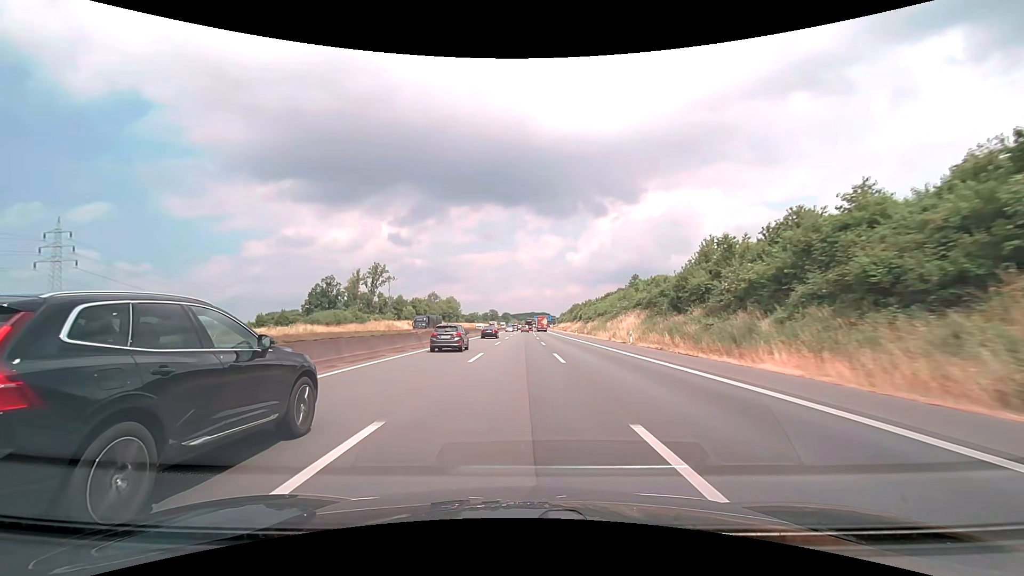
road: motorway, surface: asphalt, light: Day
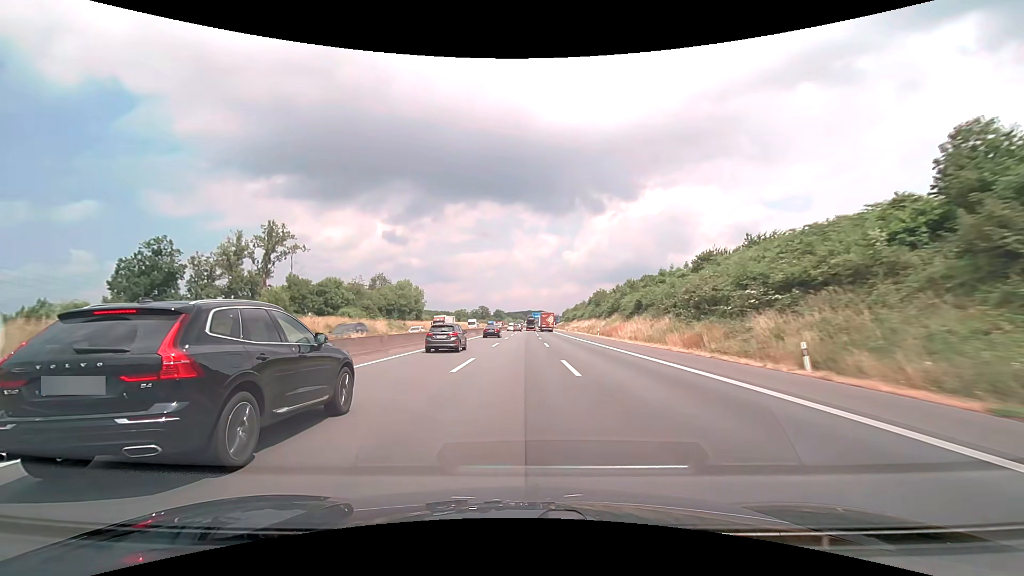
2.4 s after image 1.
(+0.3, +76.1) m; 0°
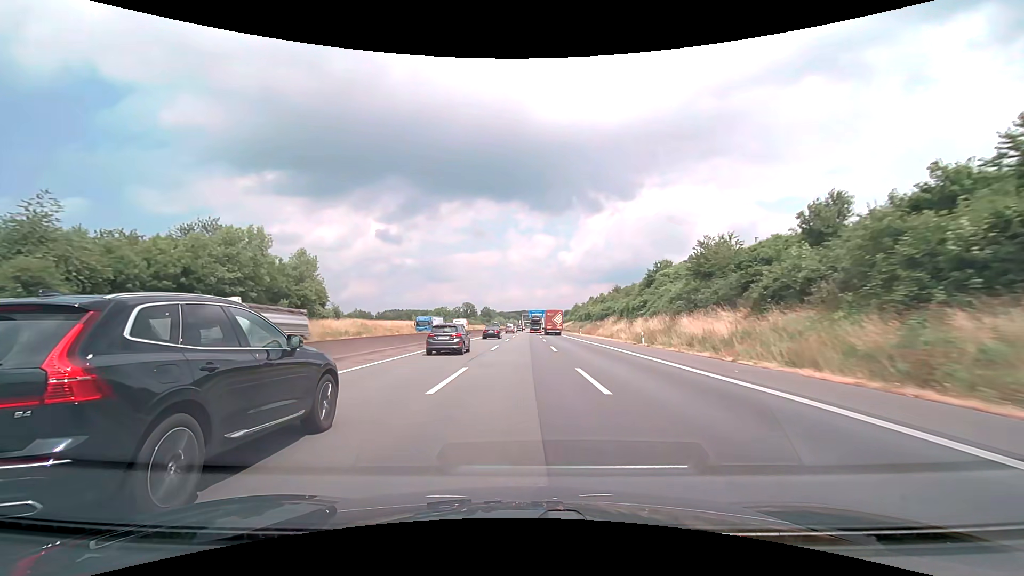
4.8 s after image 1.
(+0.3, +76.1) m; 0°
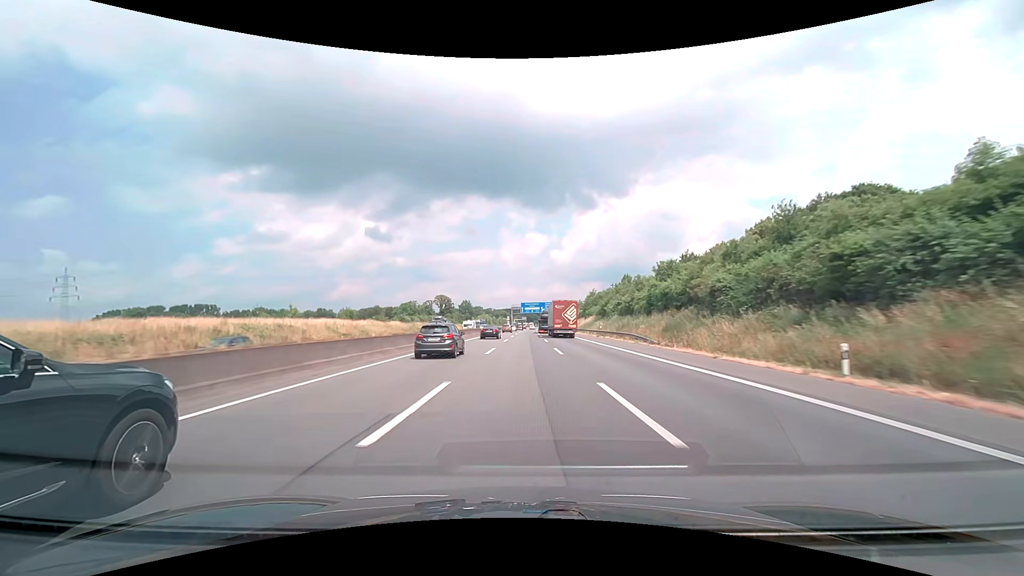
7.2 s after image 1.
(+0.7, +76.1) m; +1°
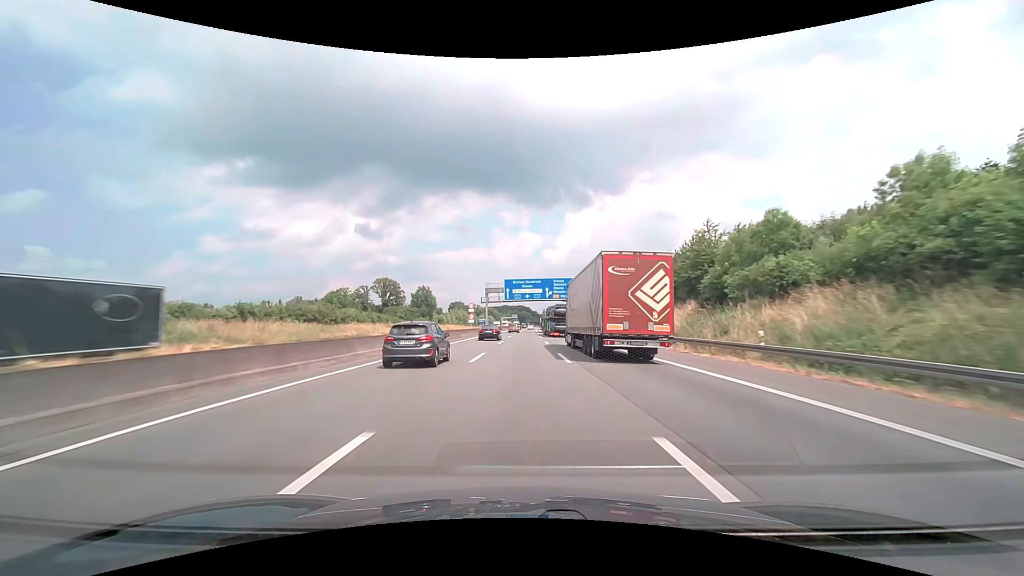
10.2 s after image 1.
(+1.1, +95.1) m; +1°
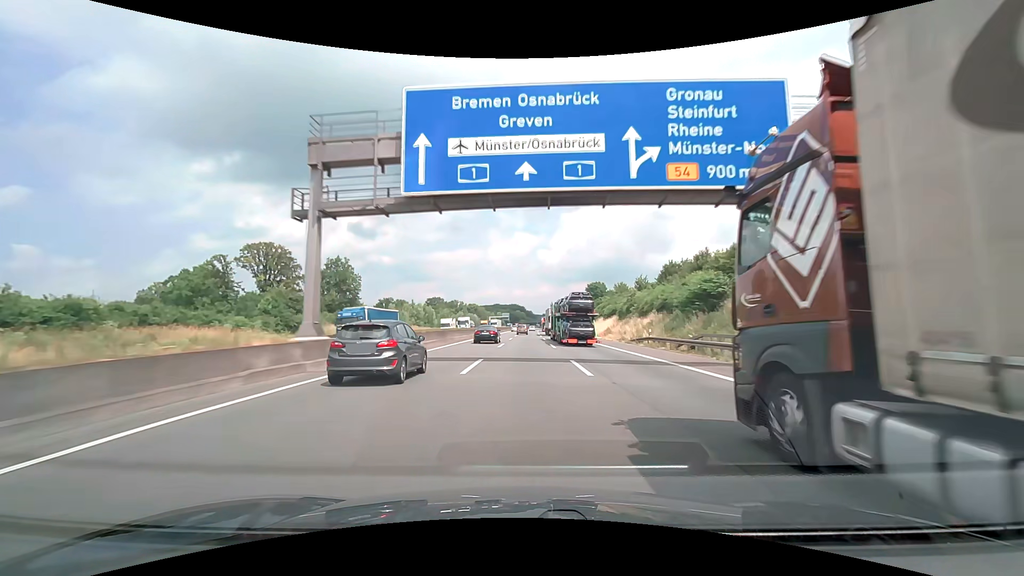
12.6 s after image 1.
(+0.3, +76.0) m; +1°
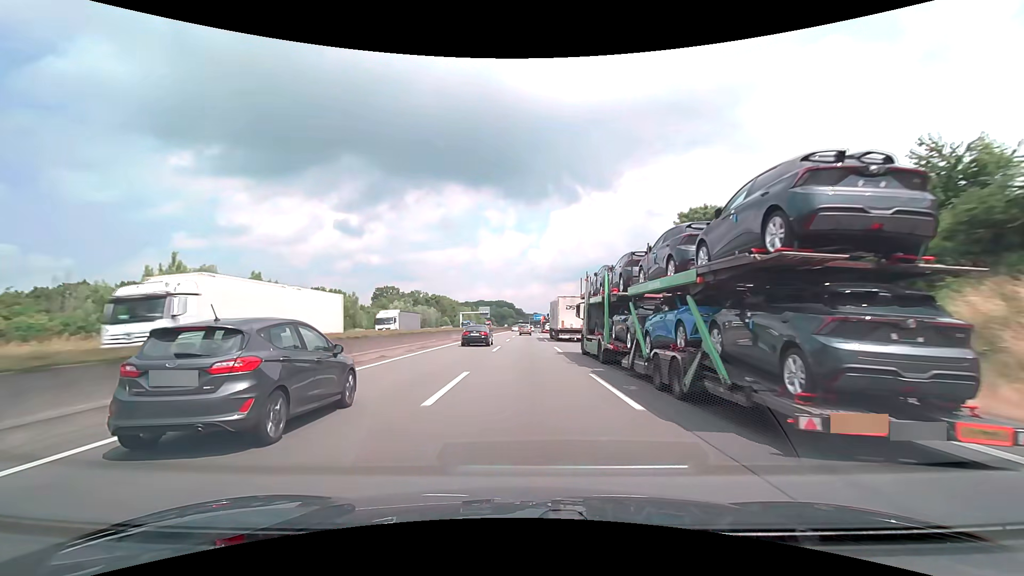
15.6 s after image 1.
(+0.8, +95.2) m; +1°
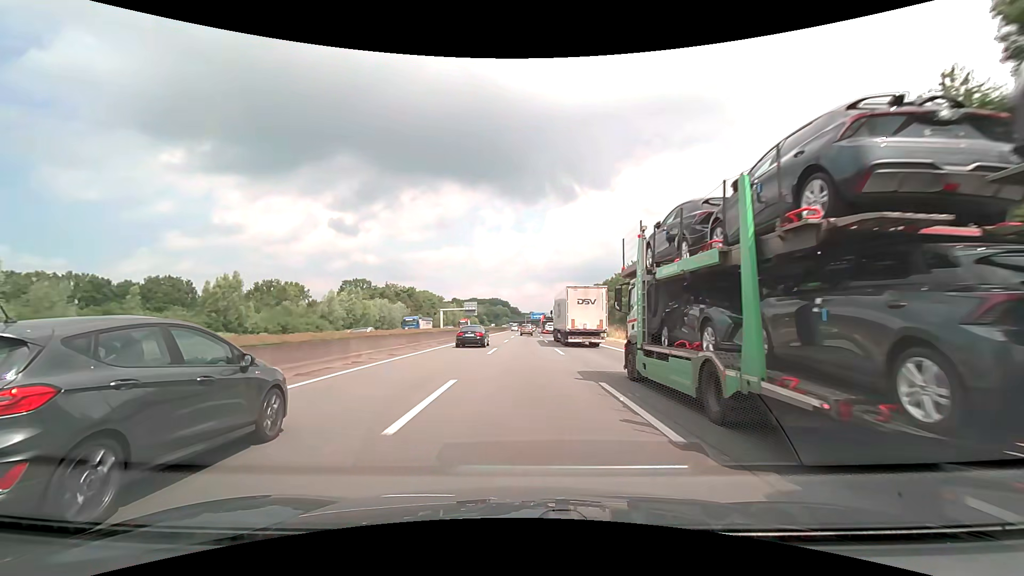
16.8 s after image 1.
(+0.2, +38.1) m; +1°
(0, +10) (0, +20) (0, +30) (0, +40) (0, +50) (0, +60) (0, +70) (0, +80) (+1, +90) (+1, +100) m
